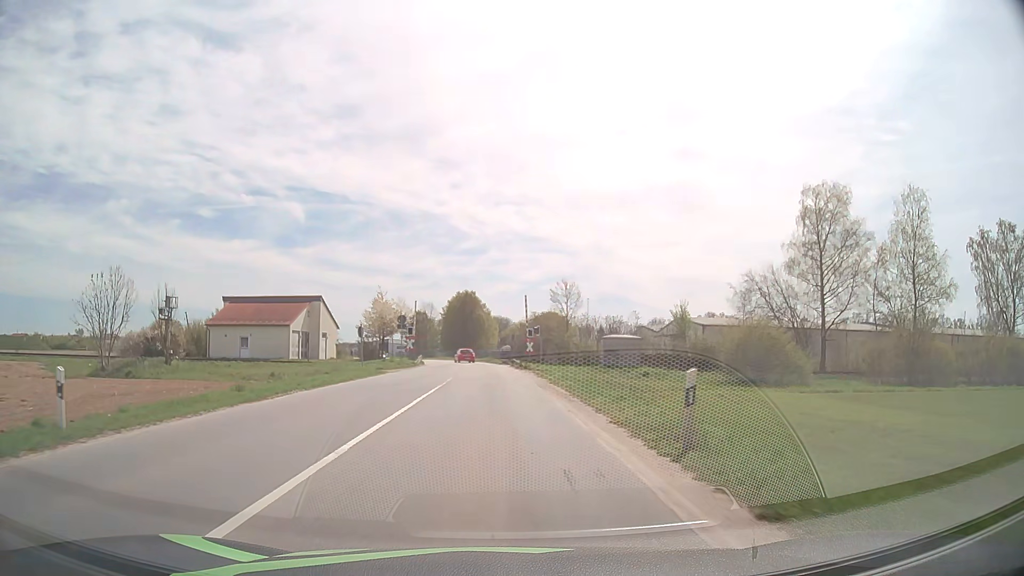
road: tertiary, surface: asphalt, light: Day
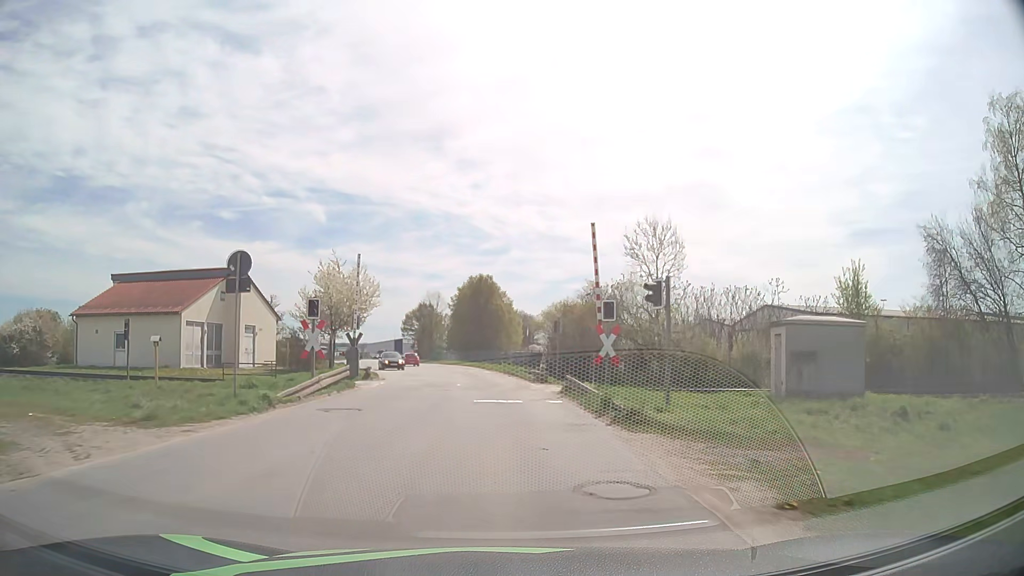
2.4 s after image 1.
(-0.5, +30.6) m; -2°
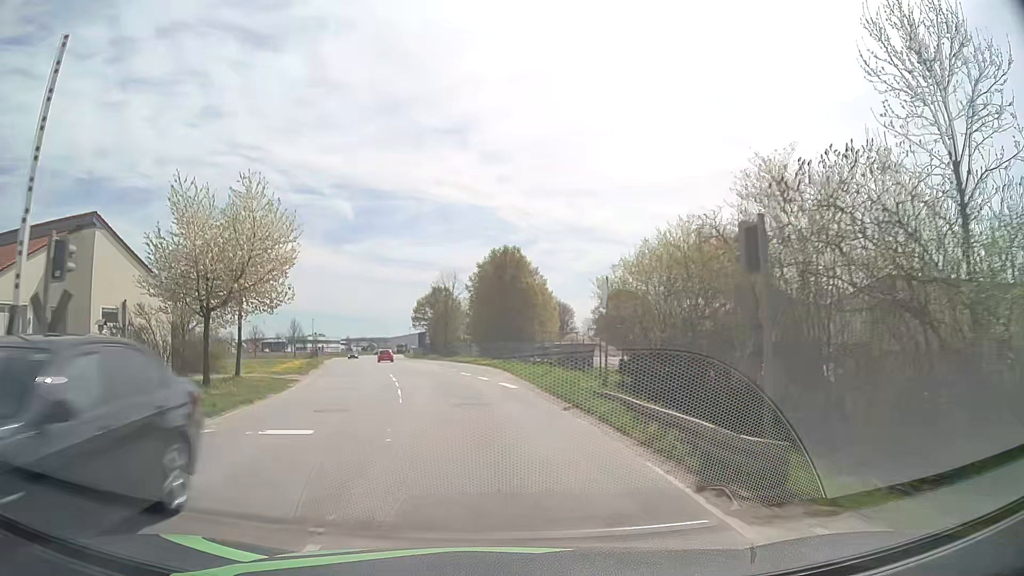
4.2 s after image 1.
(-0.2, +22.8) m; -2°
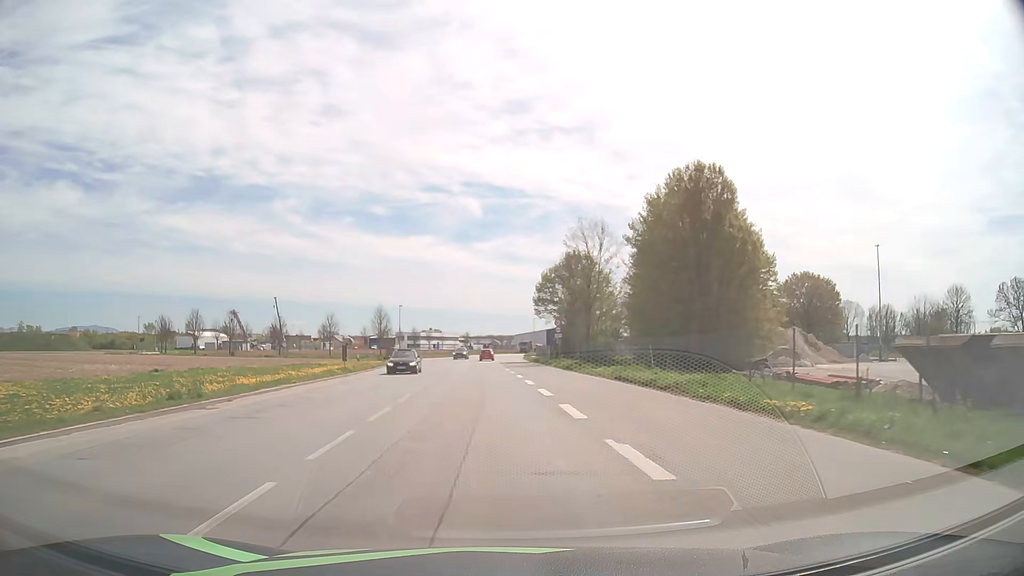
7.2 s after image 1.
(-4.4, +38.0) m; -11°
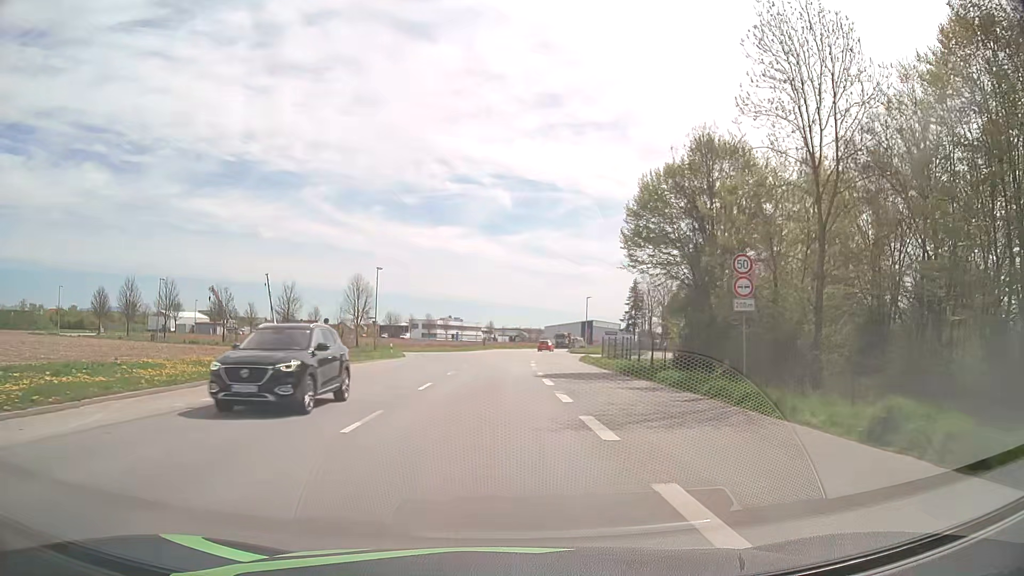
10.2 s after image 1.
(-1.2, +39.3) m; -3°
(0, +10) (0, +20) (0, +30) (0, +40) (+1, +50) (+2, +60) (+3, +70) (+4, +80) (+6, +90) (+8, +99) m
